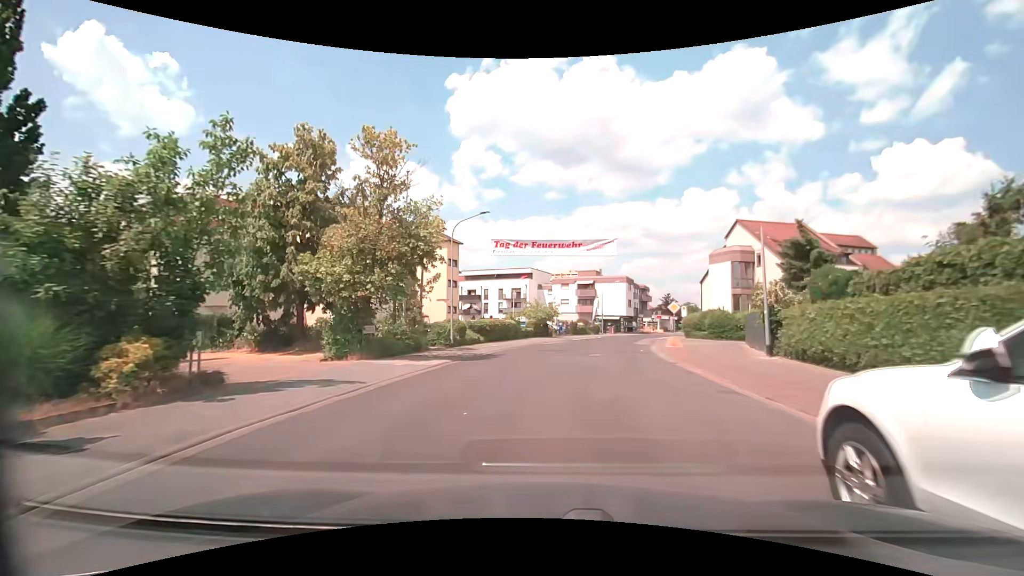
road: tertiary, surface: asphalt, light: Day
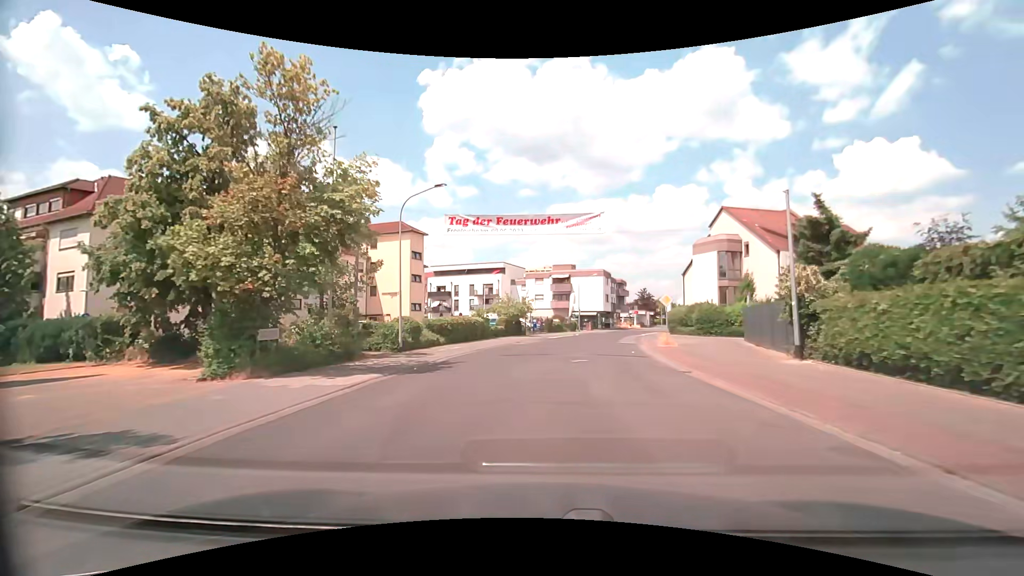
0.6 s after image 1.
(+0.1, +5.3) m; +3°
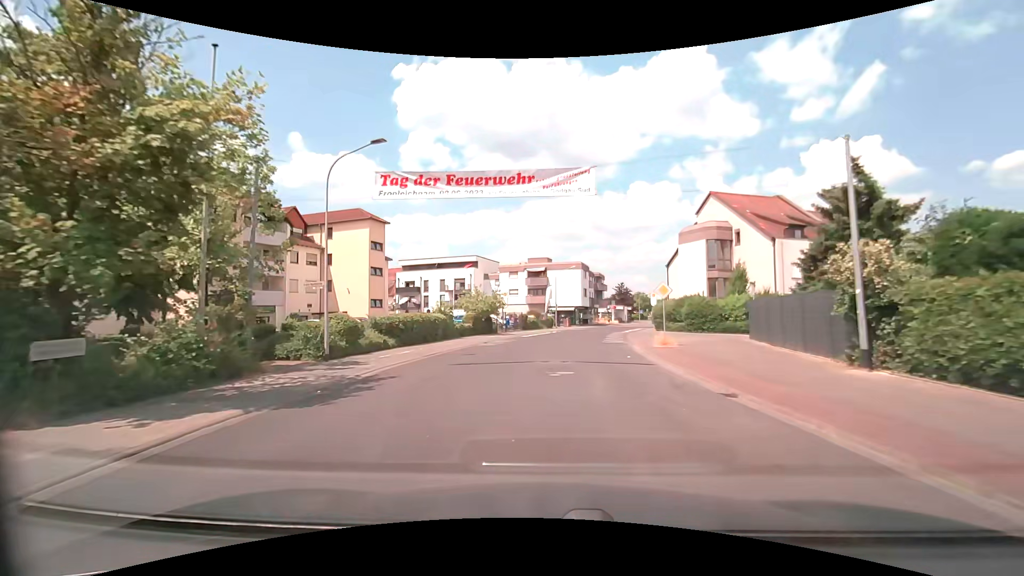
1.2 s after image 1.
(+0.1, +5.3) m; +3°
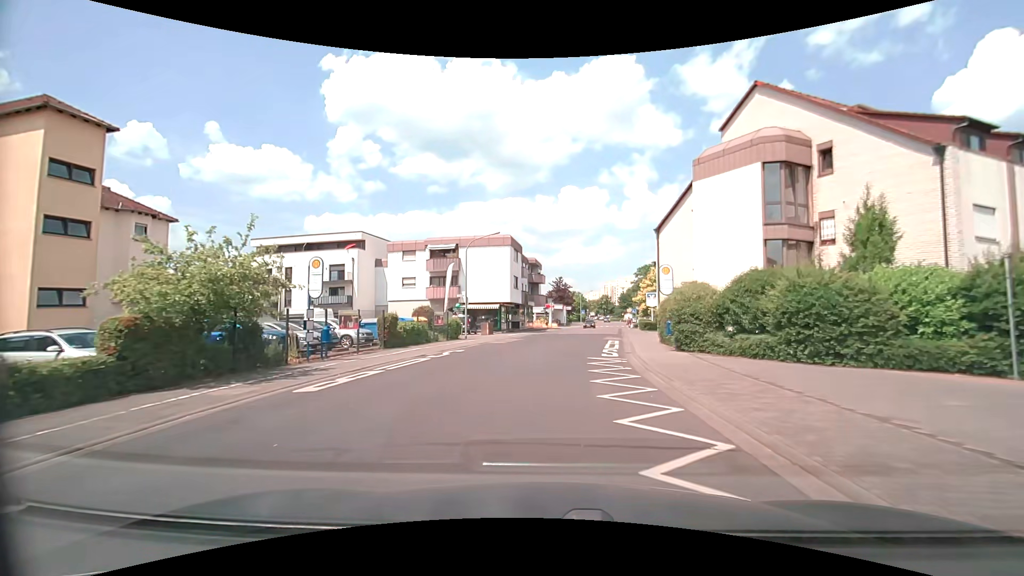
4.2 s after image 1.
(+1.9, +26.6) m; +7°
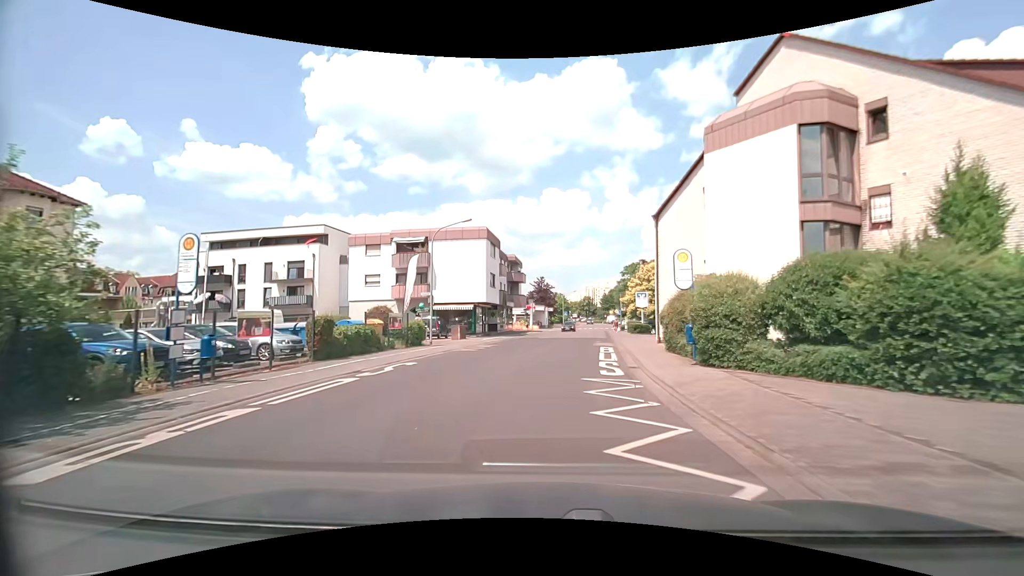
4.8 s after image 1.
(+0.1, +5.4) m; +2°
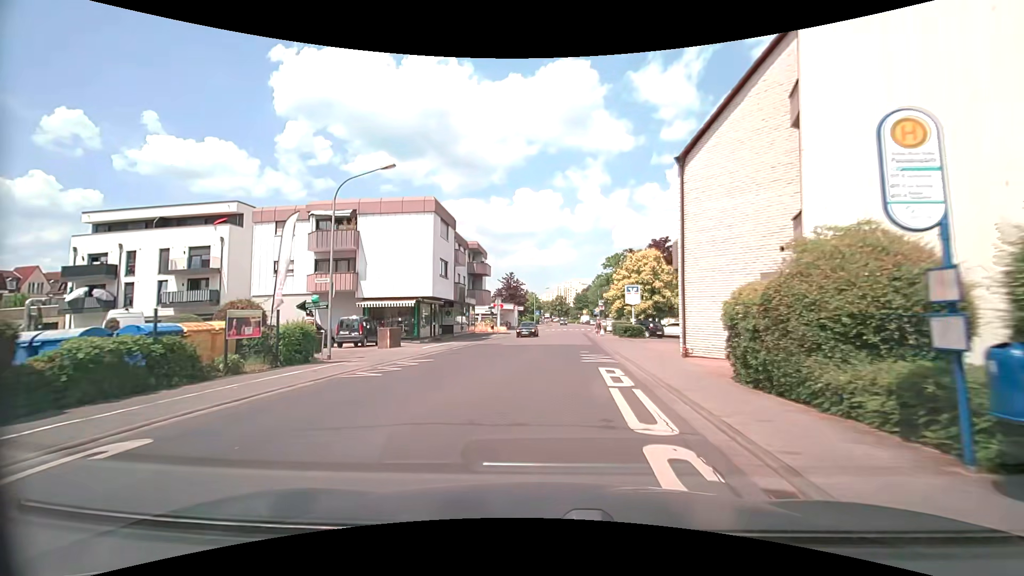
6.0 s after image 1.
(+0.3, +10.8) m; +3°
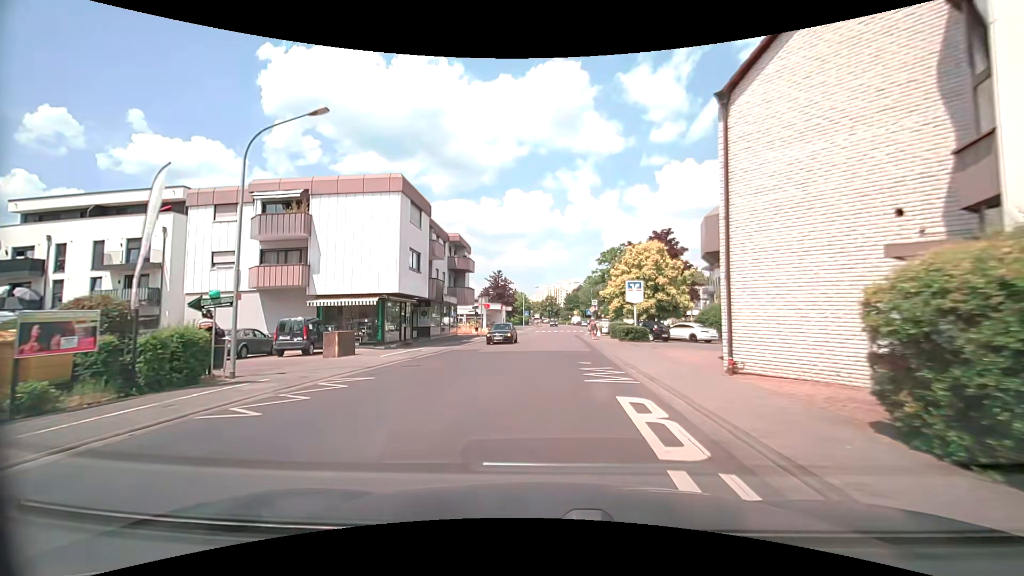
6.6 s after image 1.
(0.0, +5.4) m; +1°
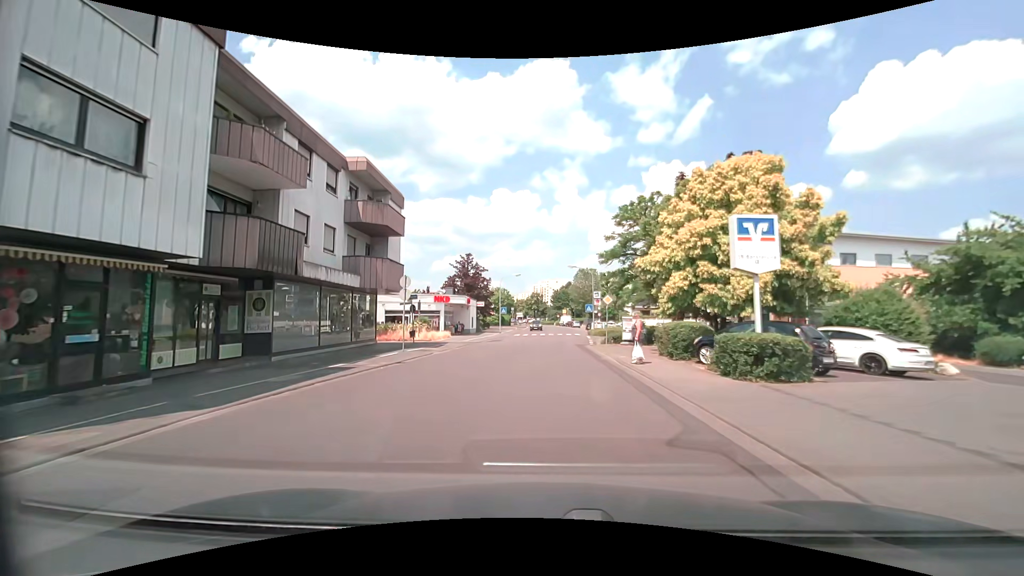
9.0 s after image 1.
(+0.3, +21.9) m; +3°
(0, +10) (0, +20) (0, +30) (0, +40) (0, +50) (+1, +60) (+1, +70) (+1, +80) (+1, +90) (+1, +100) m
